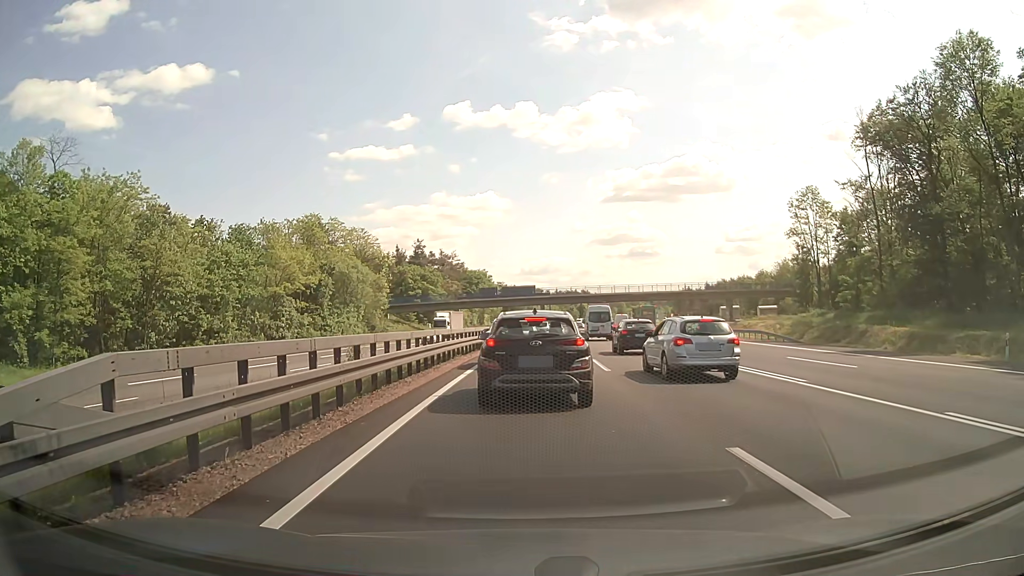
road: motorway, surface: asphalt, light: Day
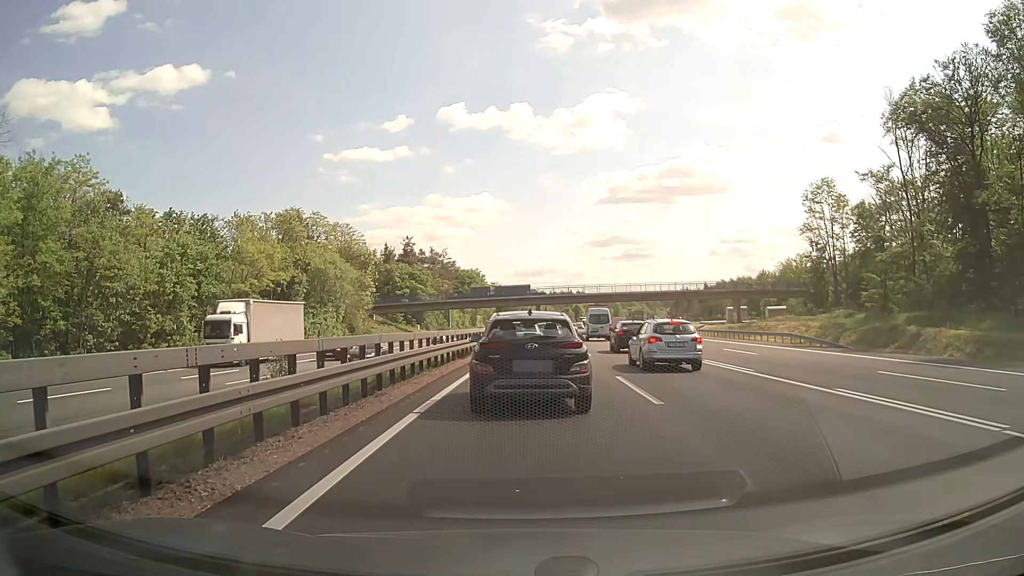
(0.0, +7.7) m; 0°
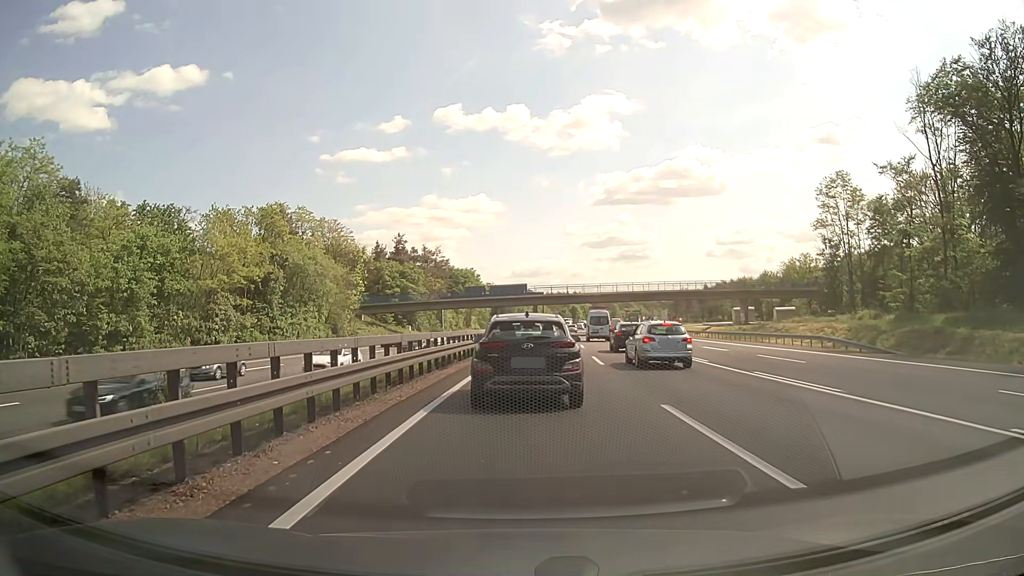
(0.0, +6.1) m; +1°
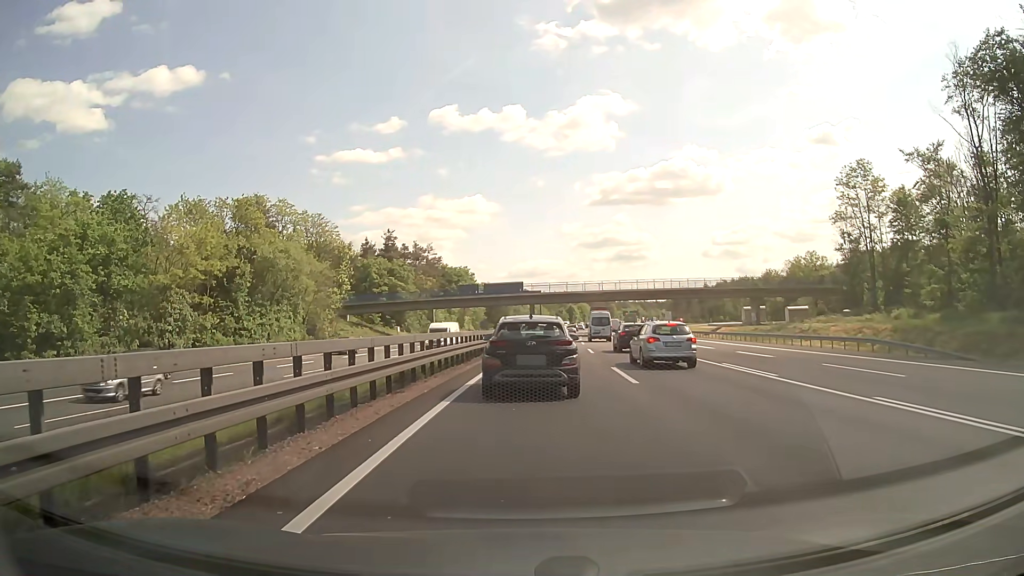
(0.0, +7.6) m; 0°
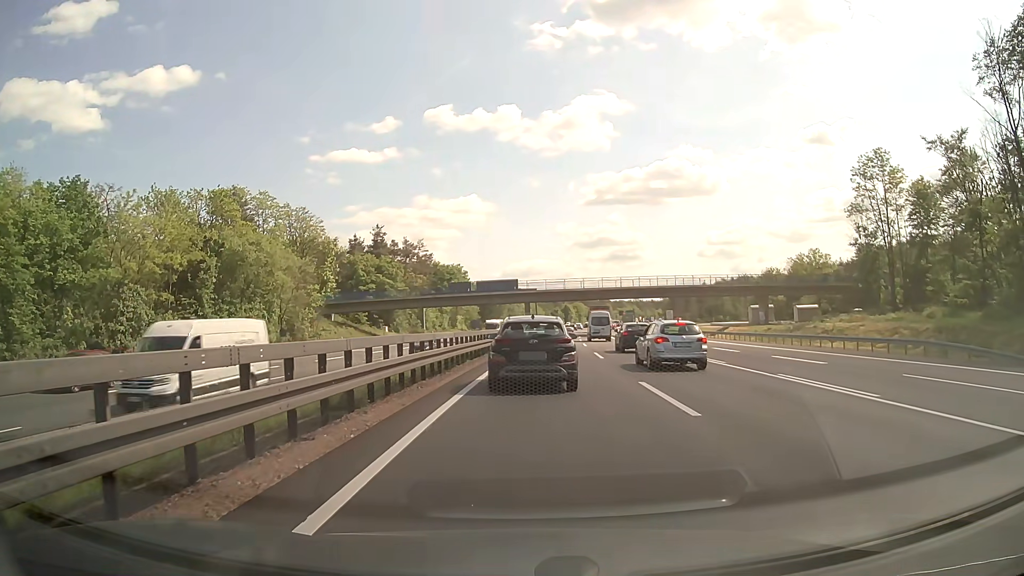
(0.0, +6.1) m; 0°
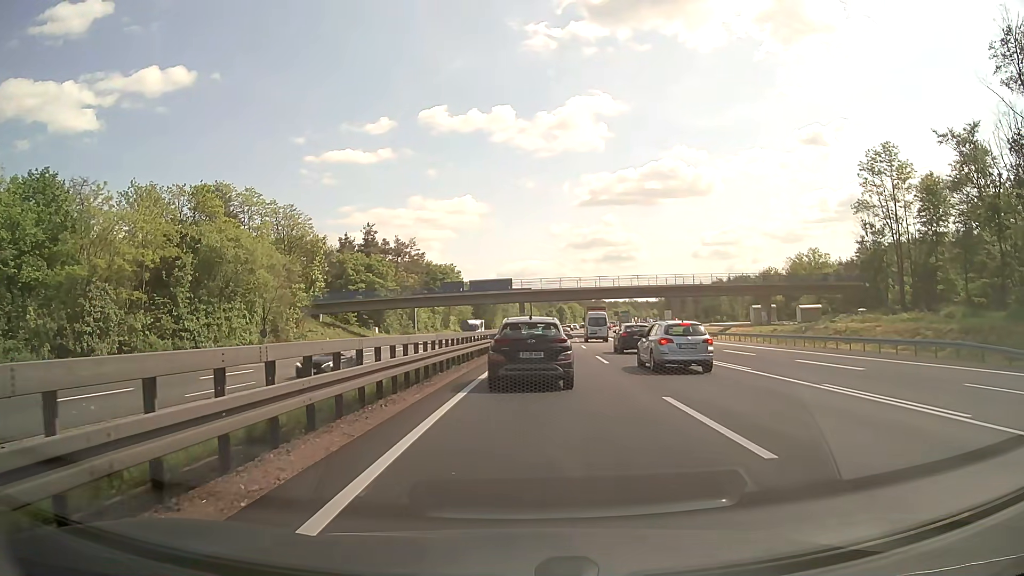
(0.0, +3.4) m; 0°
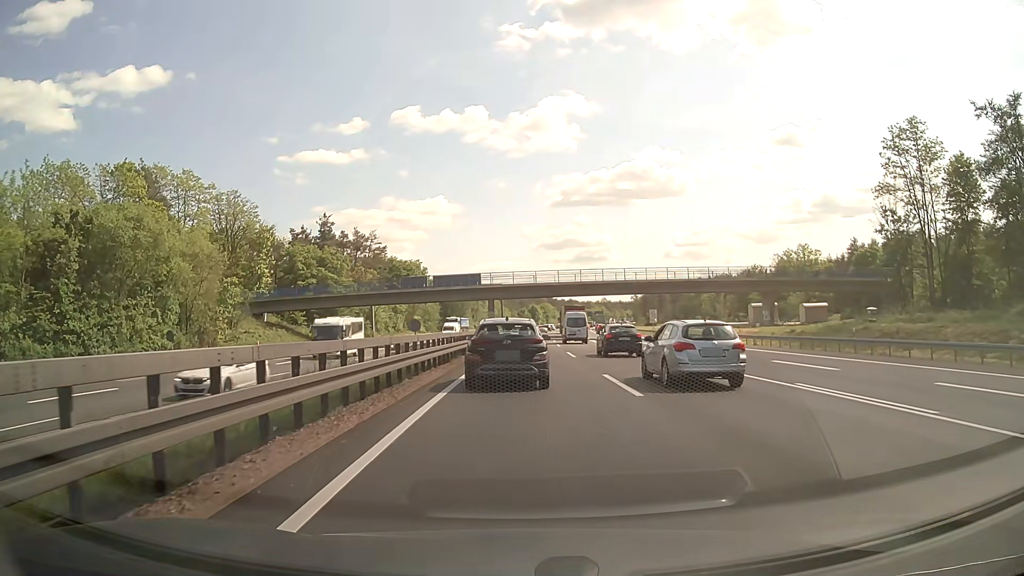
(+0.3, +11.8) m; +2°
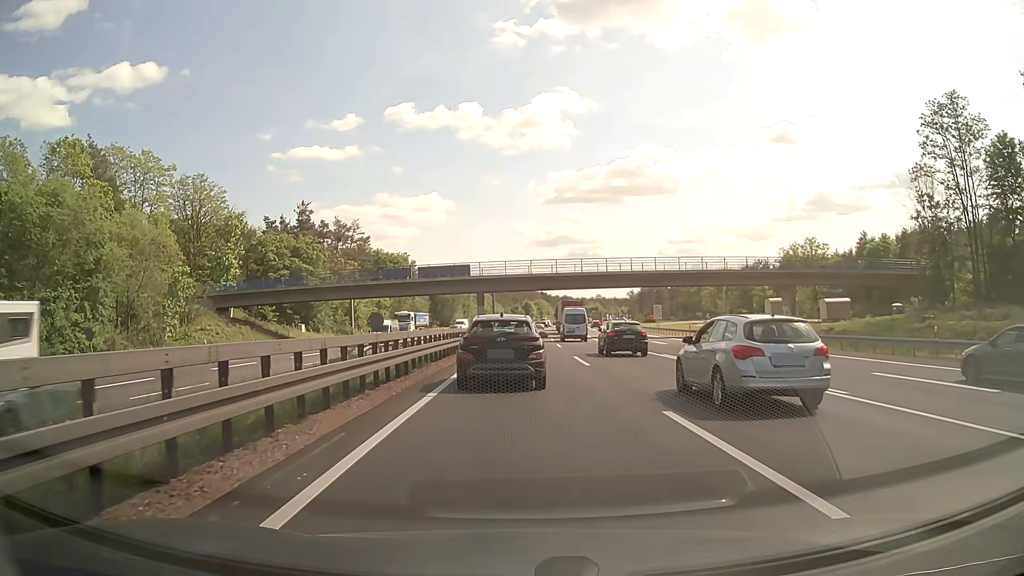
(+0.1, +8.9) m; +1°
(0, +10) (0, +20) (0, +30) (0, +40) (0, +50) (+1, +60) (+1, +70) (+1, +80) (+2, +90) (+2, +100) m
